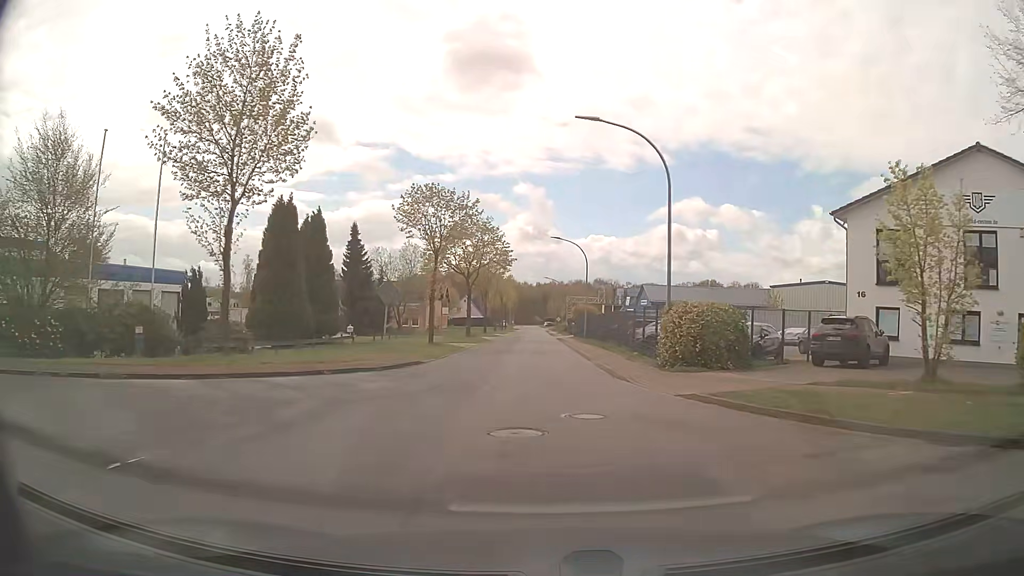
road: residential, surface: asphalt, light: Day
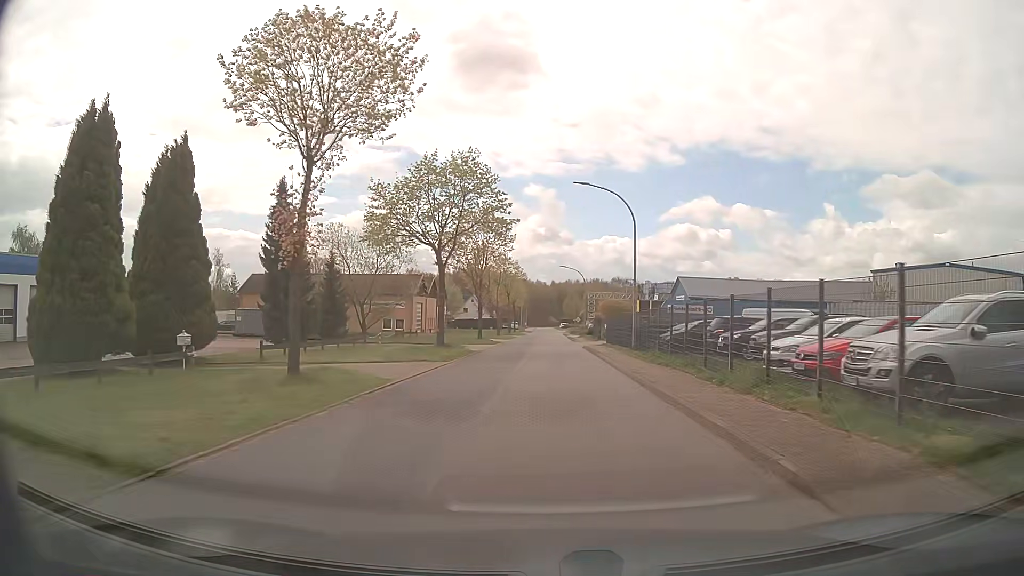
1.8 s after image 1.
(0.0, +20.4) m; -1°
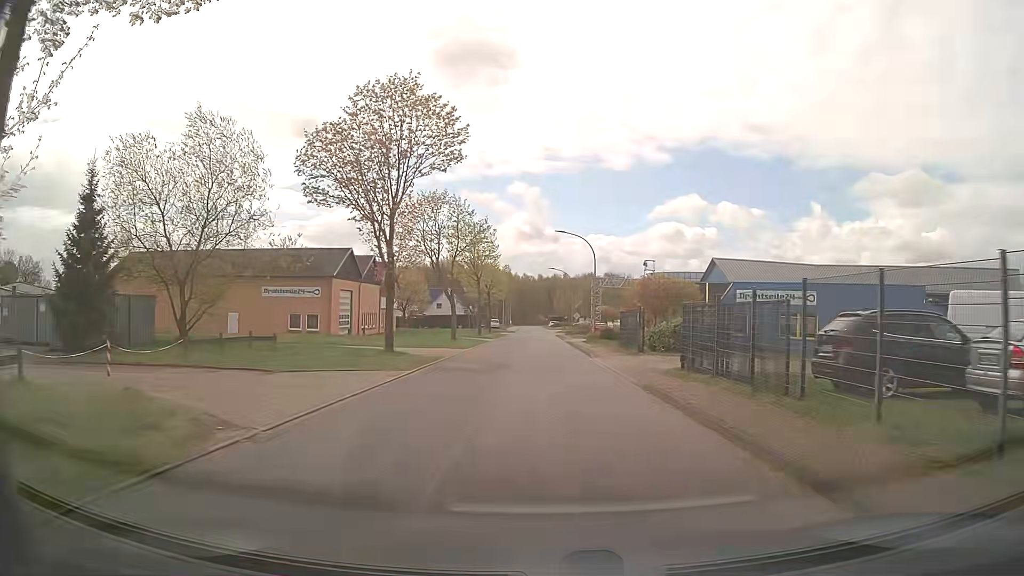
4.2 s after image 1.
(+0.1, +27.5) m; +1°
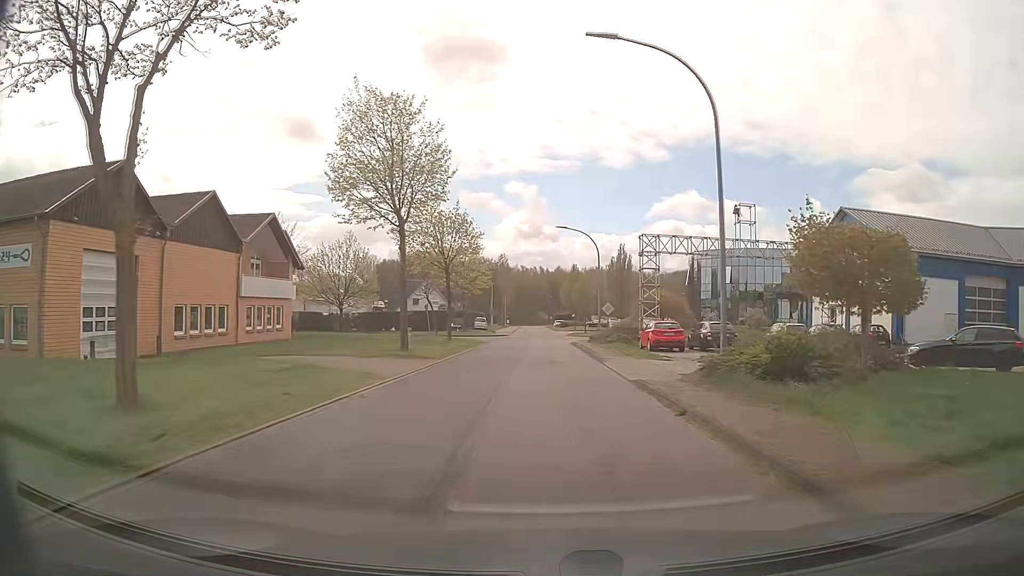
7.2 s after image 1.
(0.0, +33.3) m; 0°
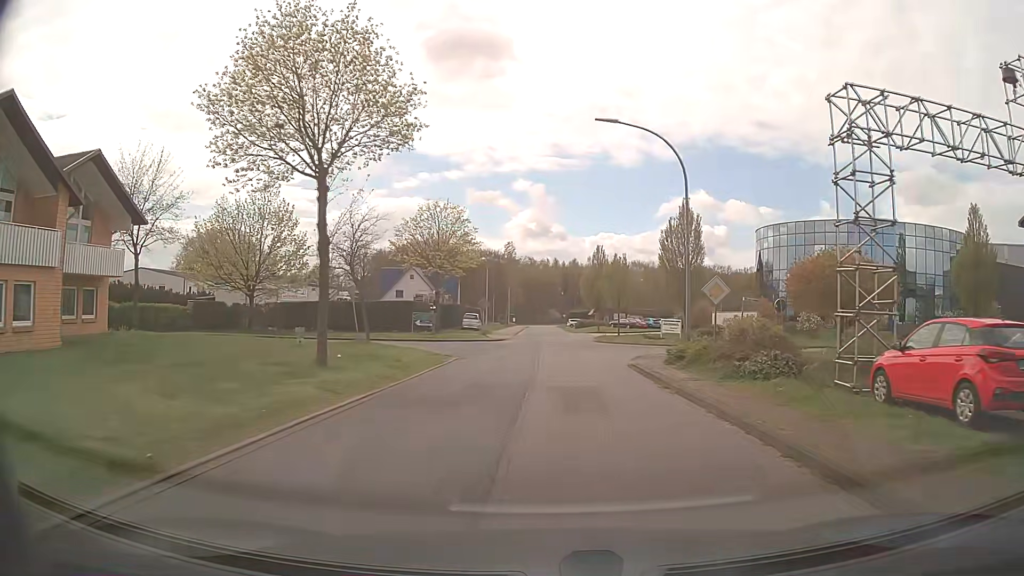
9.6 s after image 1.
(-0.3, +24.2) m; -1°
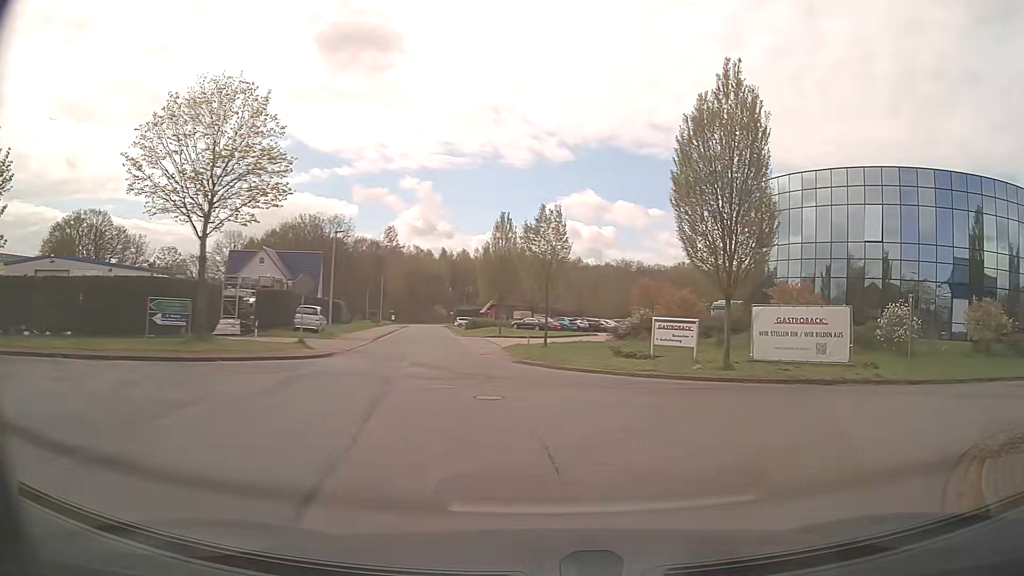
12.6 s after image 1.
(+0.5, +22.9) m; +9°
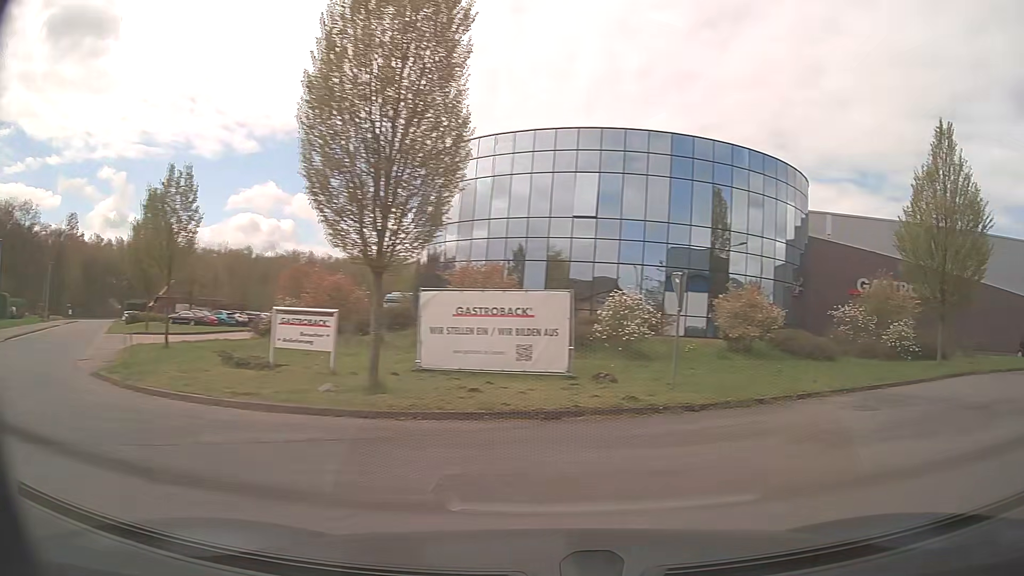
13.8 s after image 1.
(+1.5, +7.1) m; +27°
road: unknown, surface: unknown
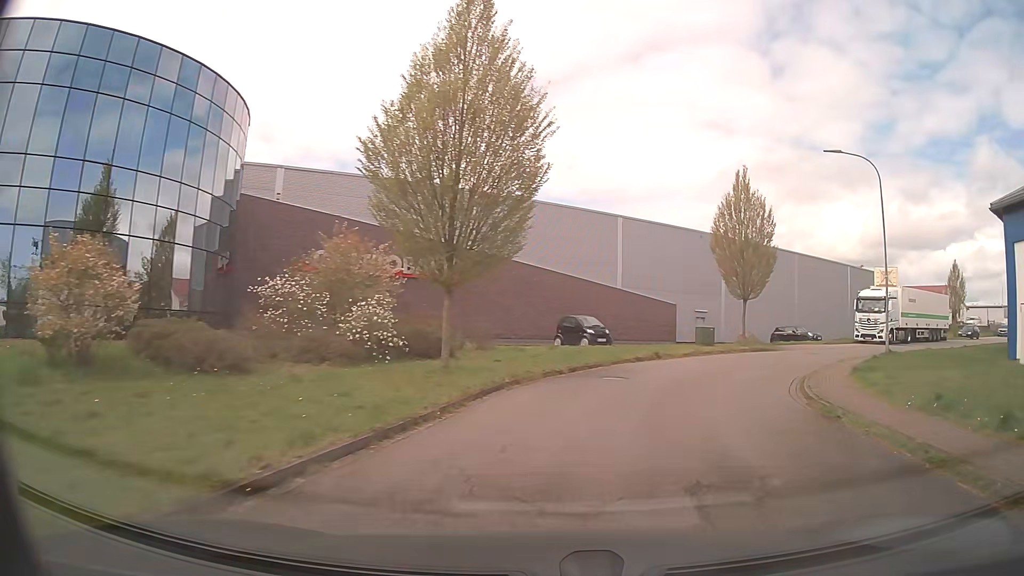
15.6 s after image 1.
(+4.9, +10.7) m; +46°
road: residential
